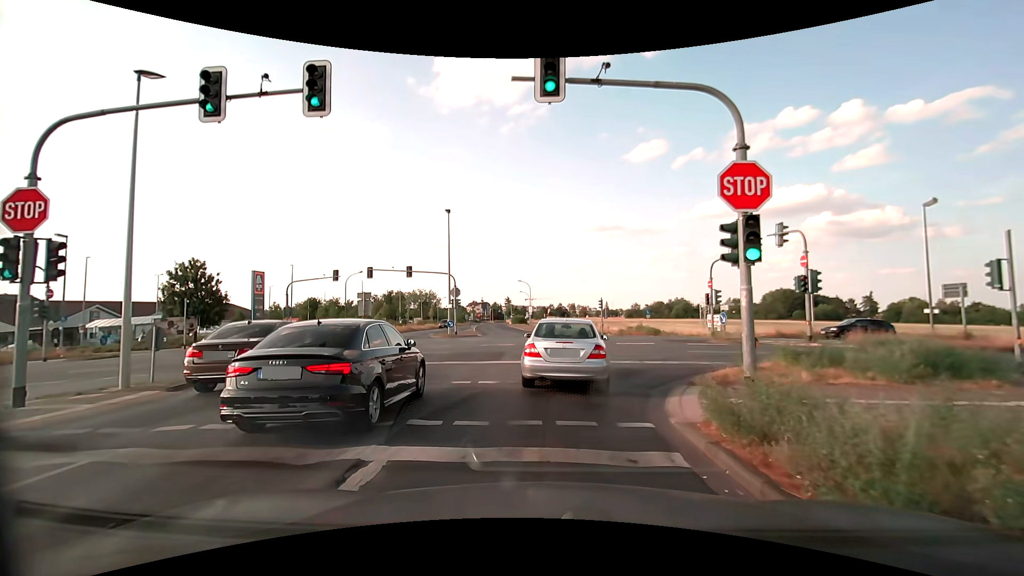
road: tertiary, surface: asphalt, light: Day
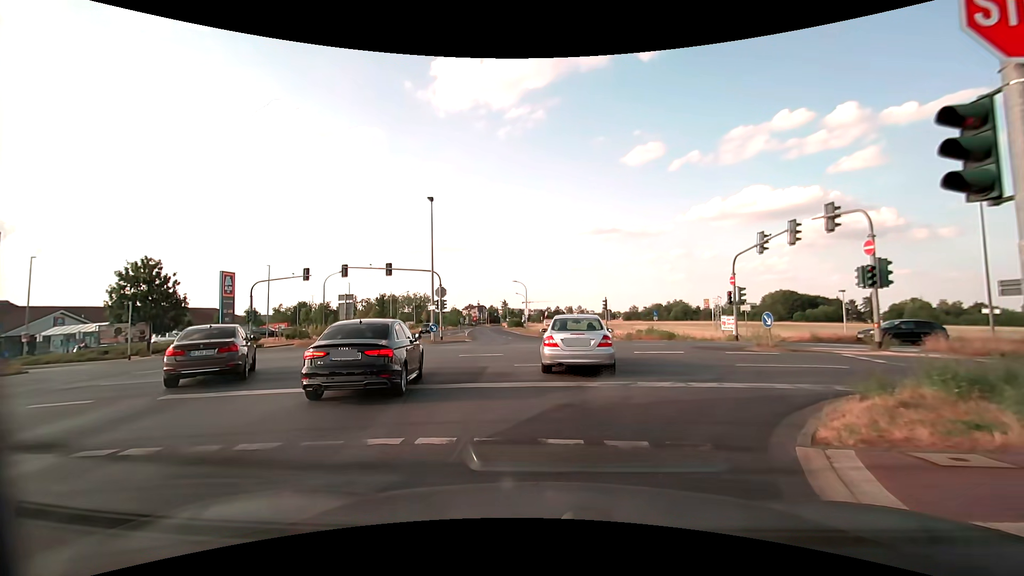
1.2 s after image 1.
(0.0, +5.3) m; -1°
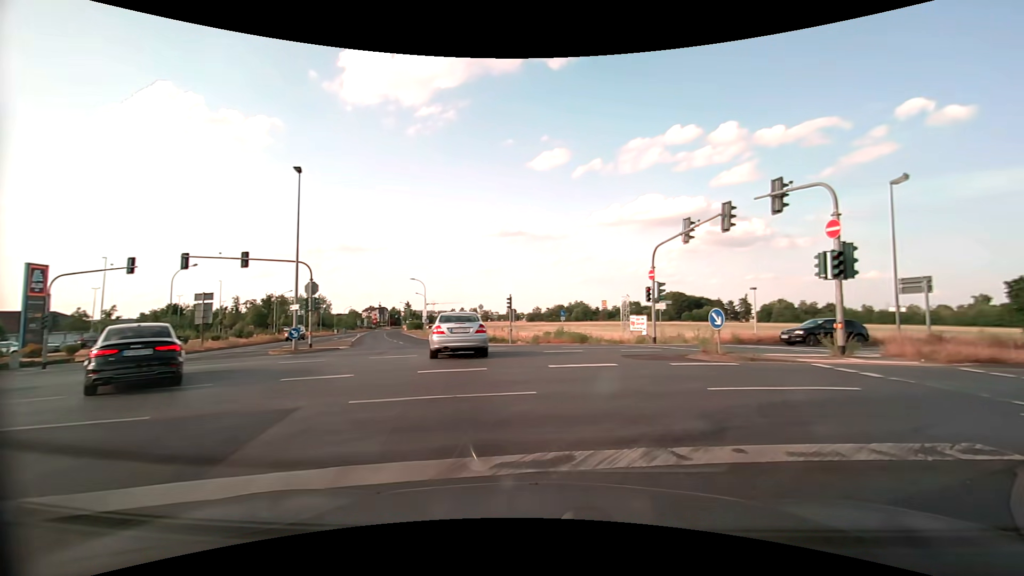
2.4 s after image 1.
(+0.4, +5.9) m; +11°
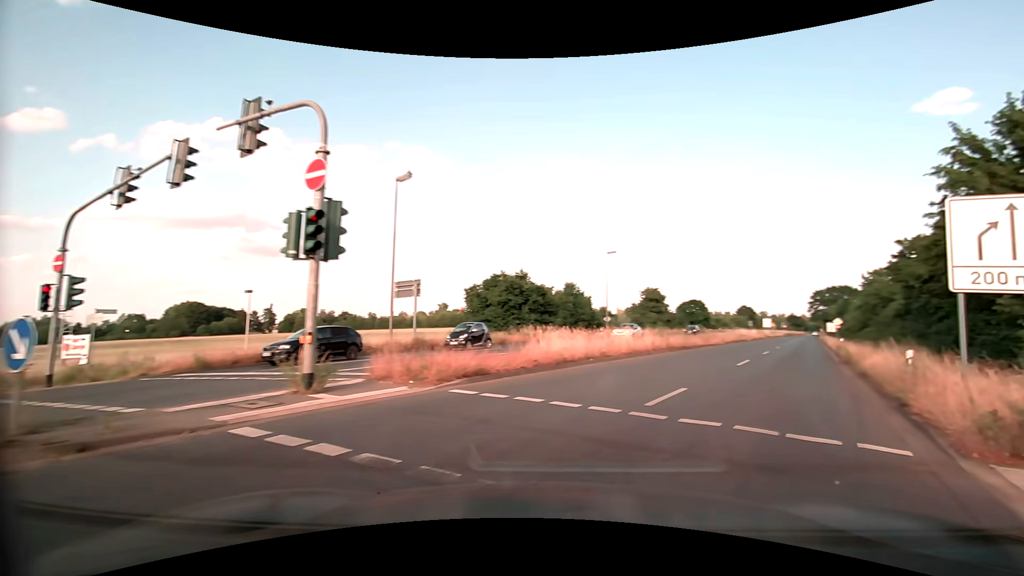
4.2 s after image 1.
(+3.3, +7.9) m; +51°
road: primary
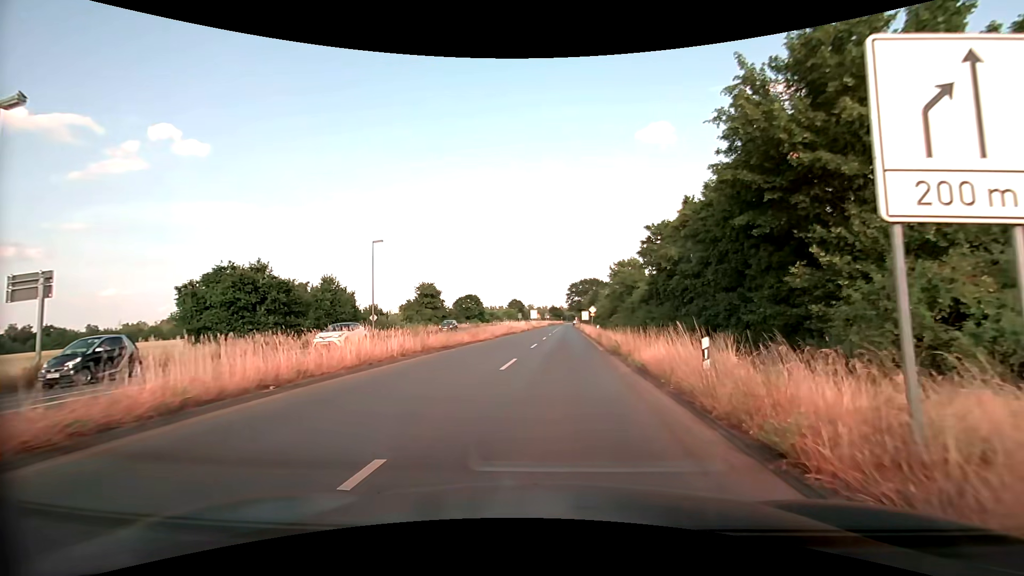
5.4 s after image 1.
(+1.8, +6.6) m; +24°
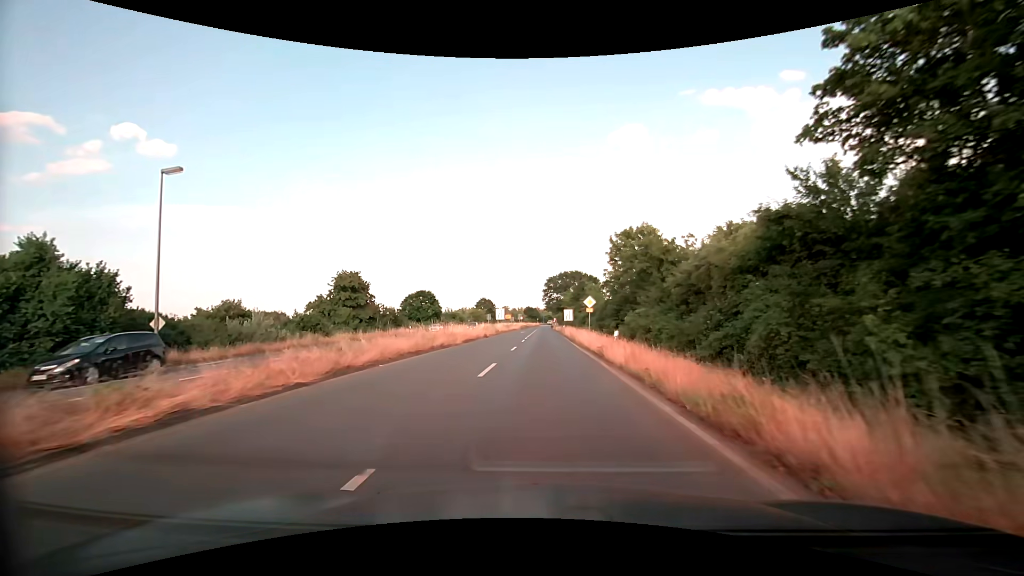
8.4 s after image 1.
(+0.8, +26.2) m; +2°
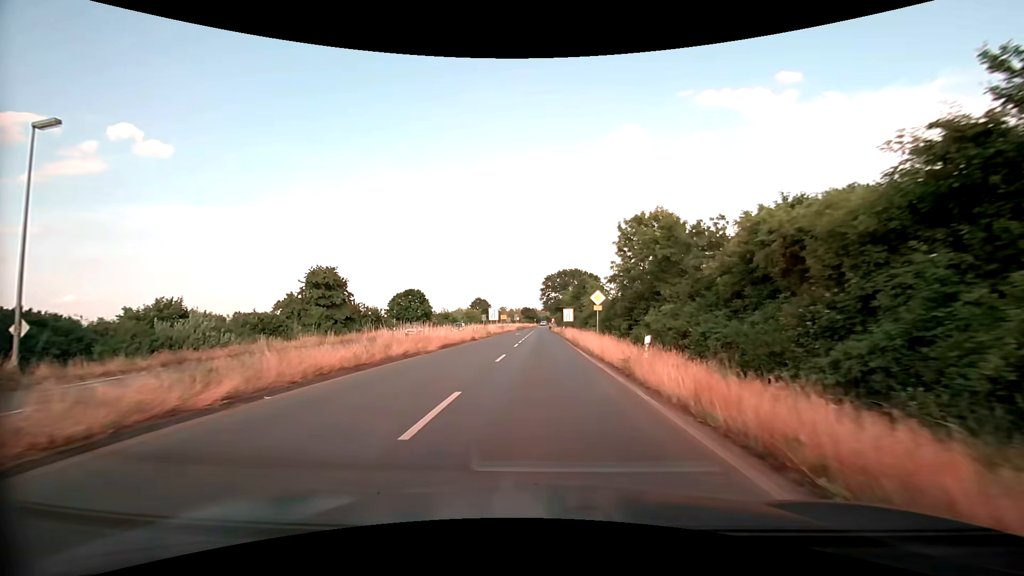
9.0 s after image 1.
(0.0, +6.8) m; +1°
